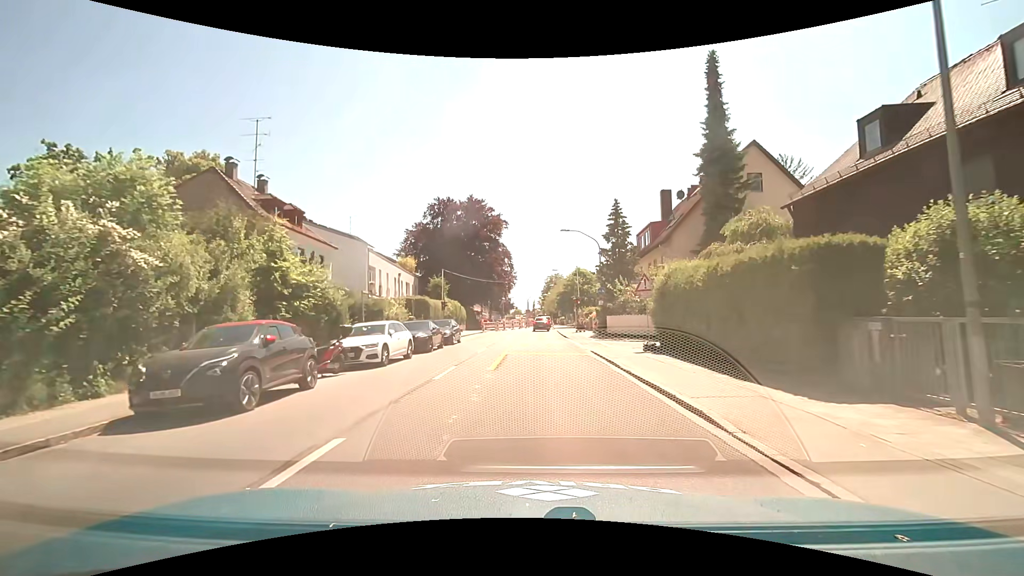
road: secondary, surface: asphalt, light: Day
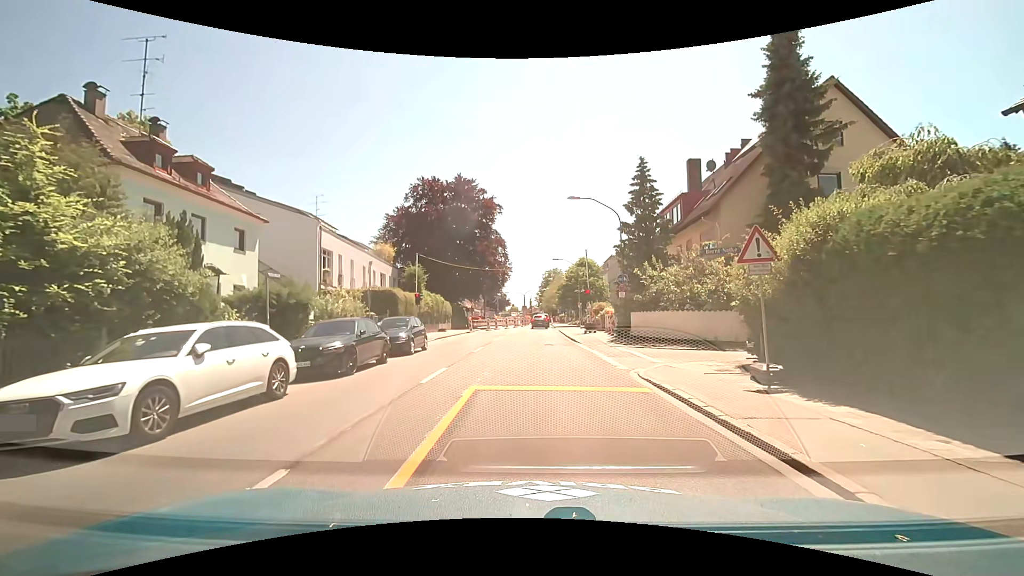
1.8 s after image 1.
(0.0, +9.4) m; 0°
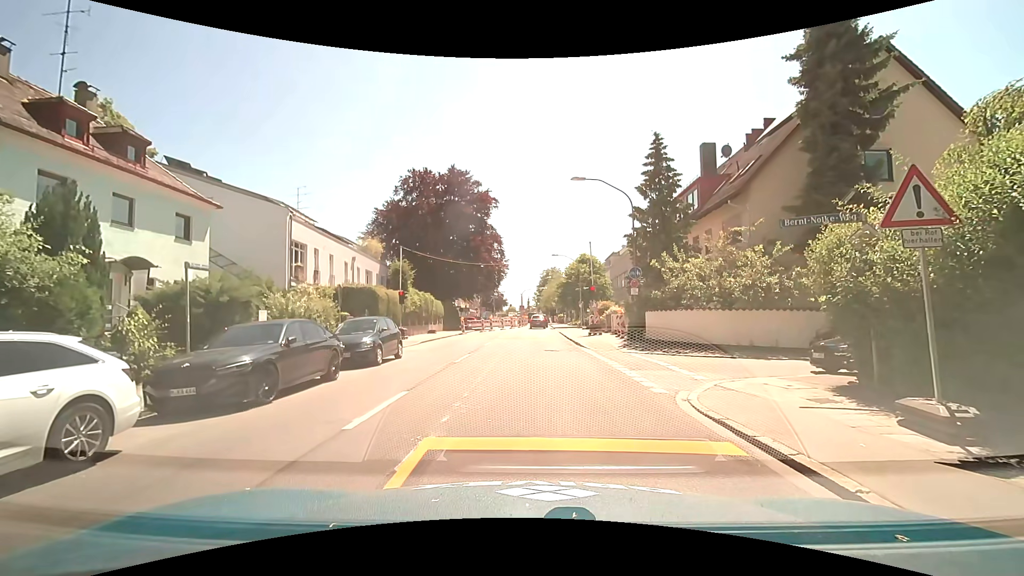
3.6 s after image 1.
(0.0, +3.6) m; 0°
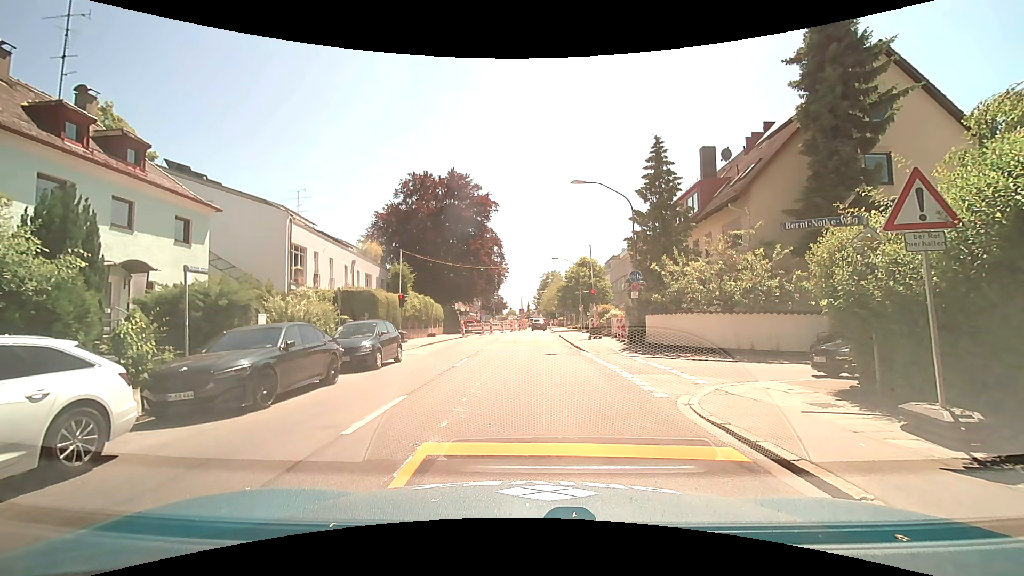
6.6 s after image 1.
(0.0, +0.2) m; 0°
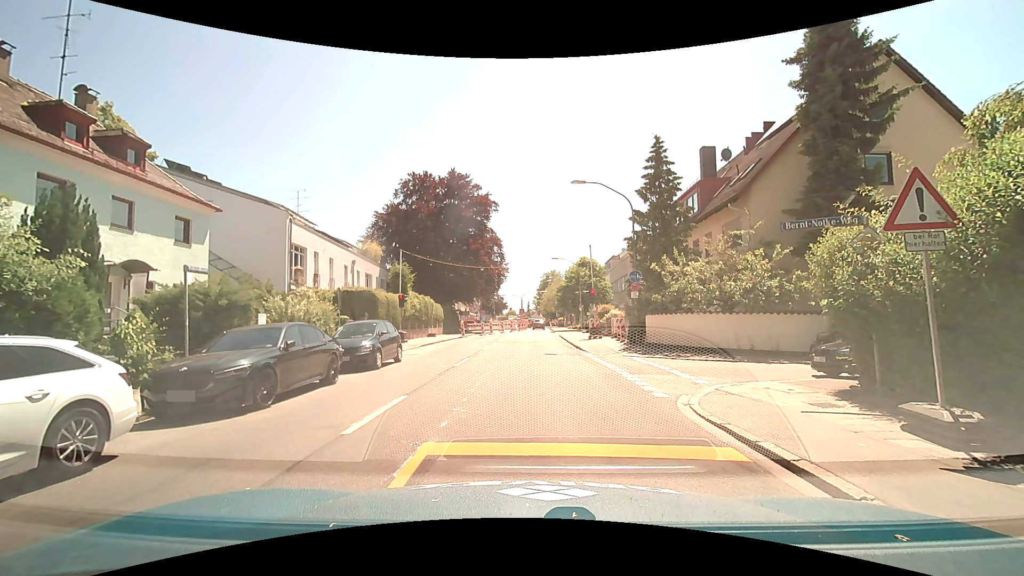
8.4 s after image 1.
(0.0, 0.0) m; 0°
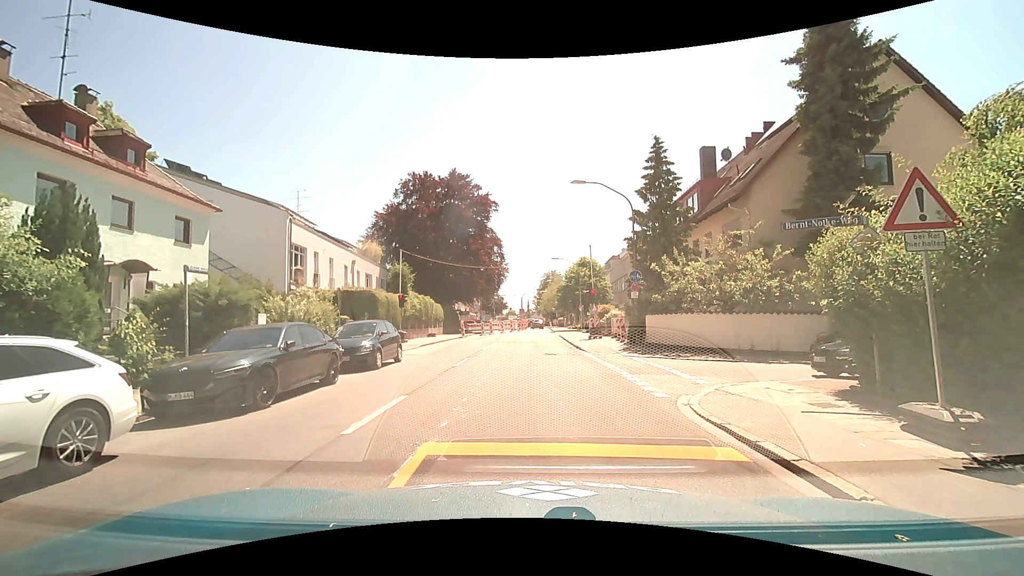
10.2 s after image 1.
(0.0, 0.0) m; 0°
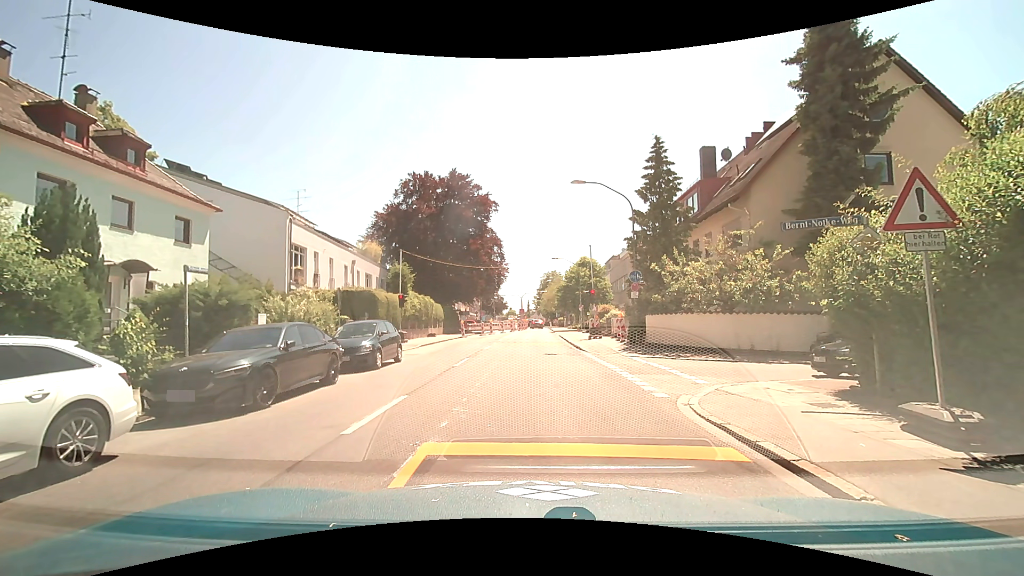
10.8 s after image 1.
(0.0, 0.0) m; 0°
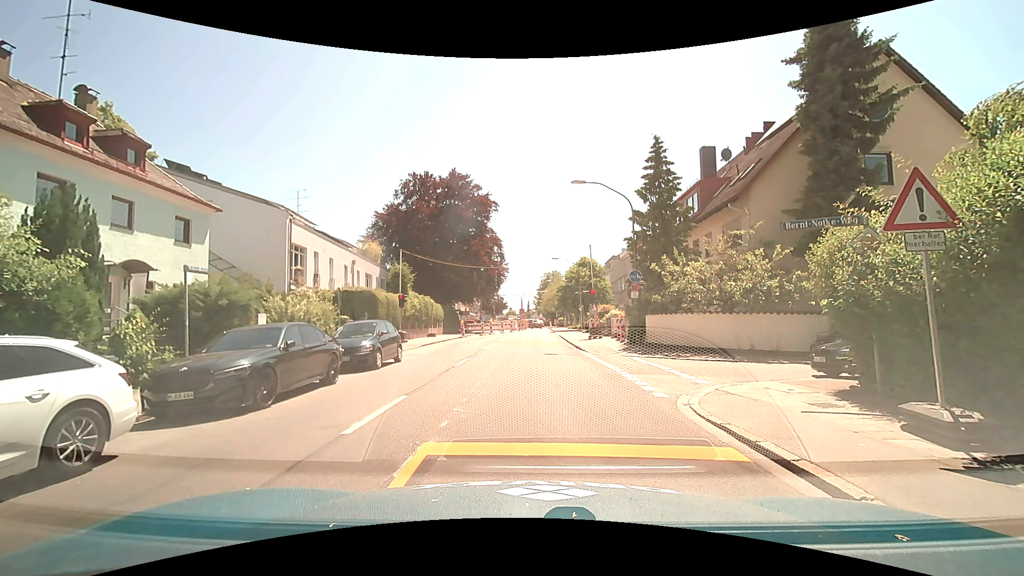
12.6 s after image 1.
(0.0, 0.0) m; 0°
